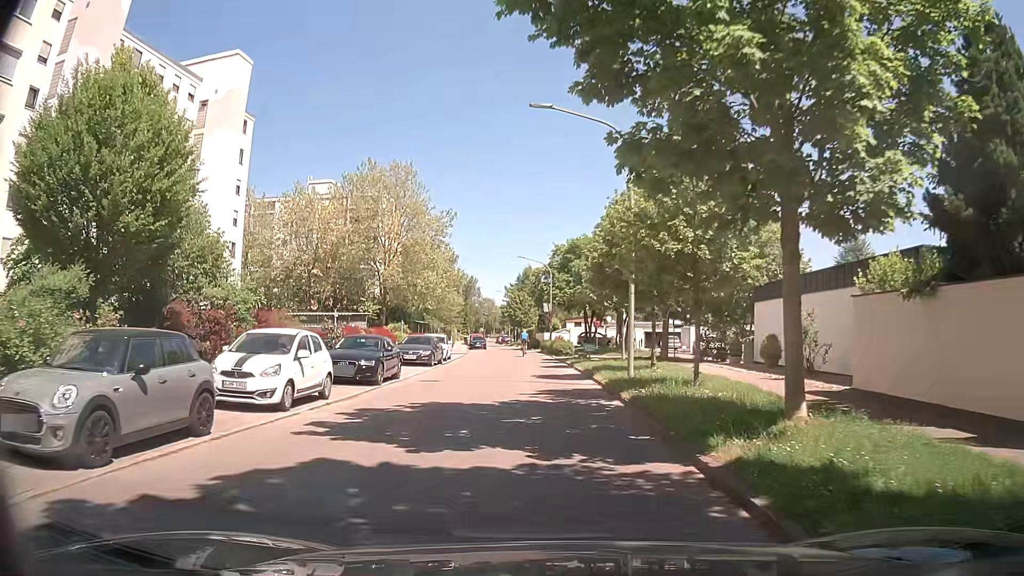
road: residential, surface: asphalt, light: Day
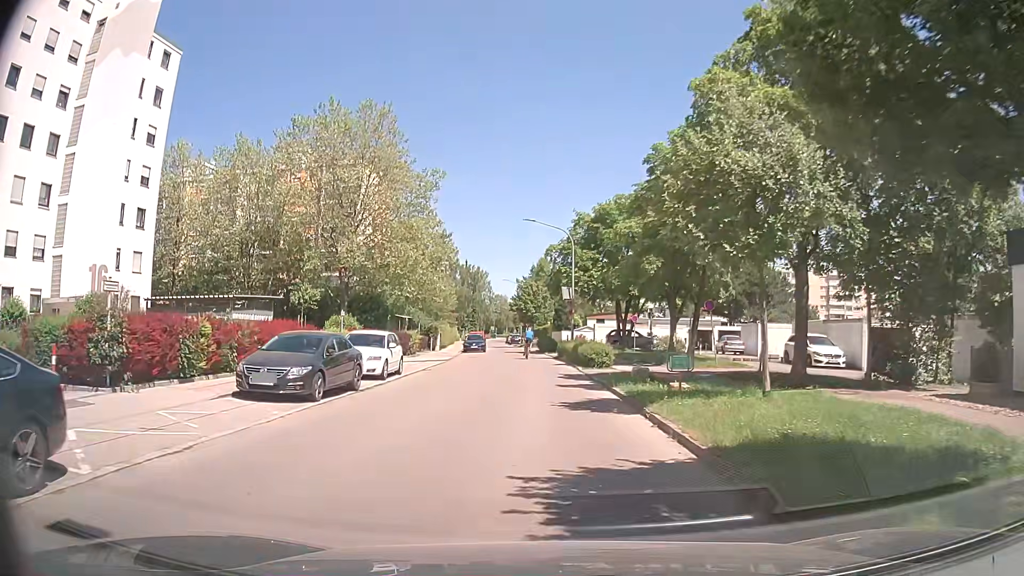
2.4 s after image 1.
(0.0, +17.4) m; -2°
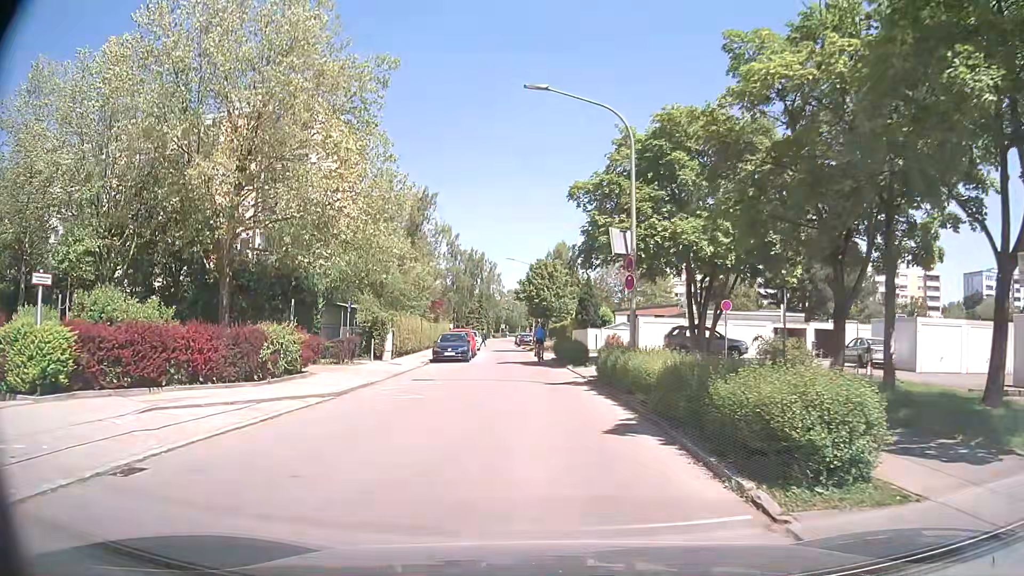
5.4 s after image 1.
(0.0, +20.9) m; 0°
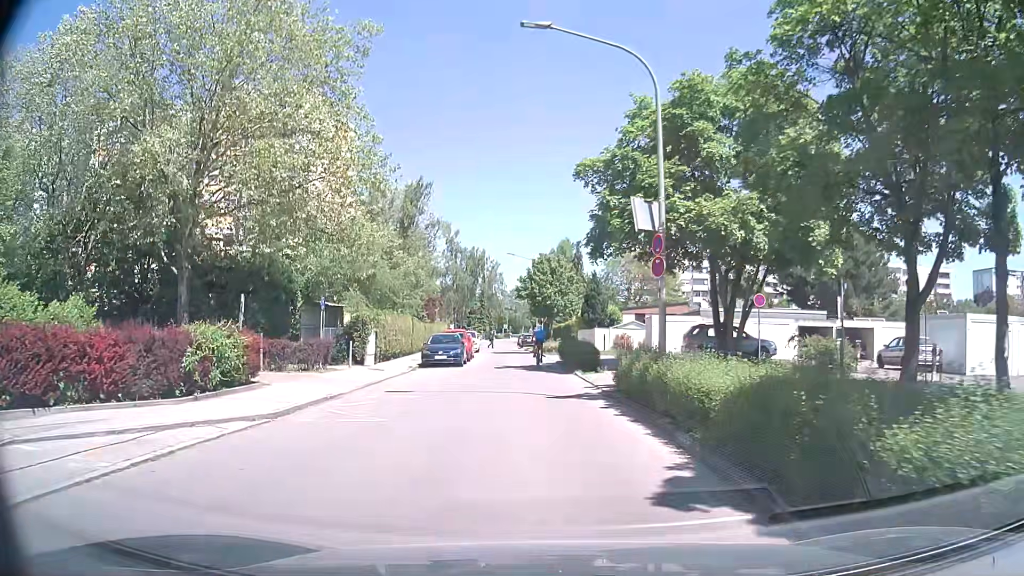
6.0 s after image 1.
(0.0, +3.9) m; -1°
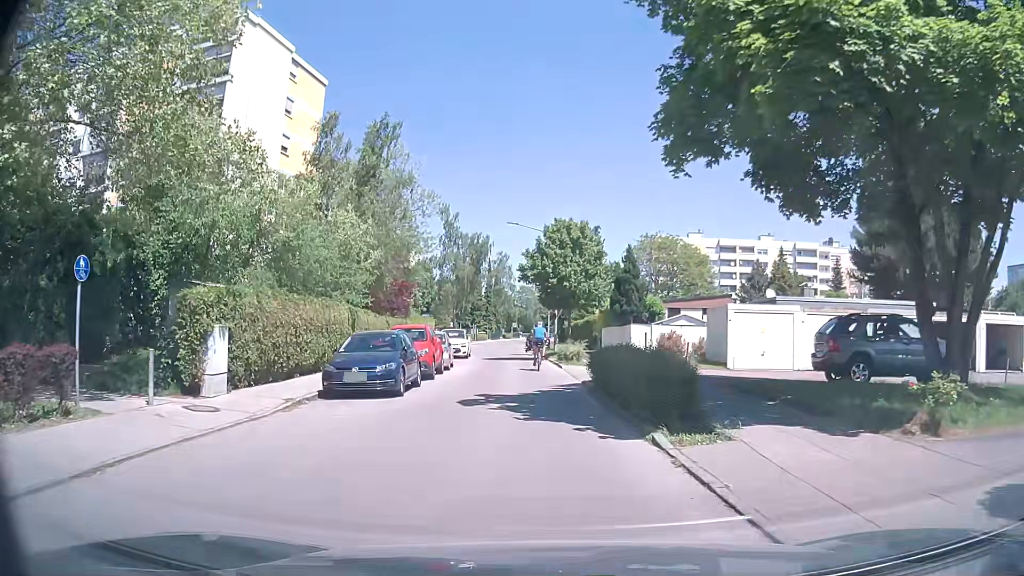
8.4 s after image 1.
(-0.1, +14.3) m; 0°
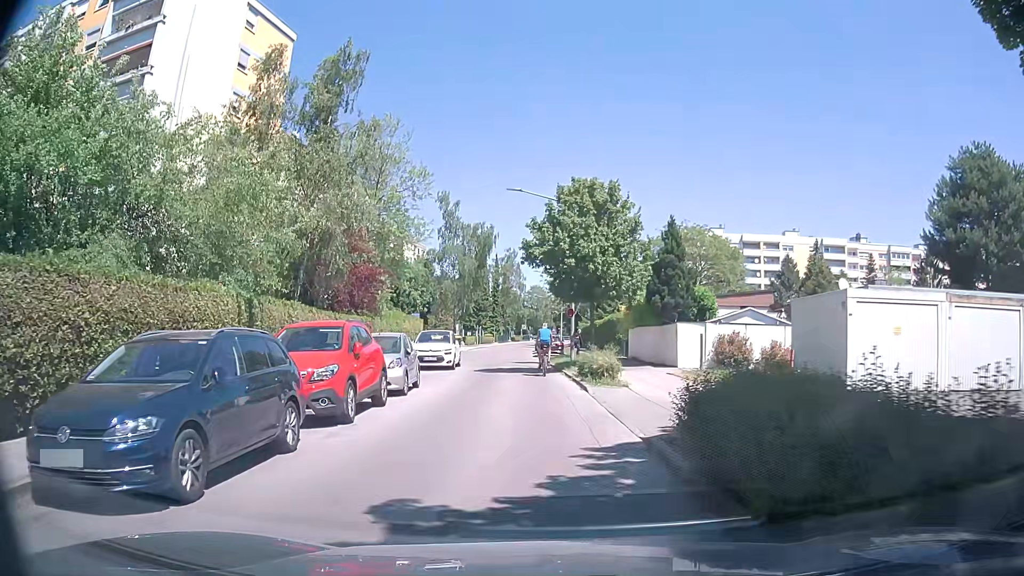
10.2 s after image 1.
(-0.2, +9.6) m; -3°
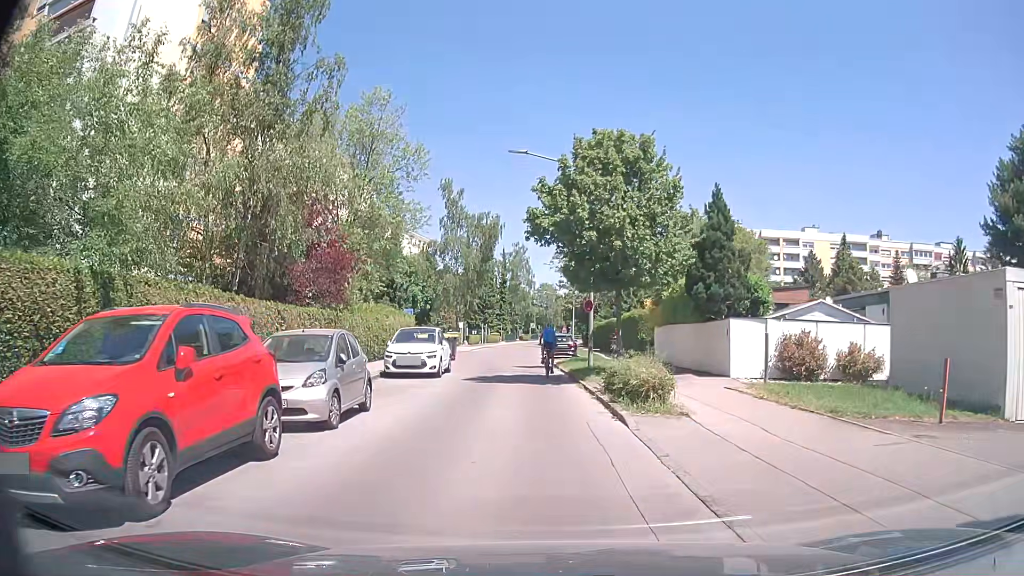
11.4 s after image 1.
(0.0, +6.0) m; -2°
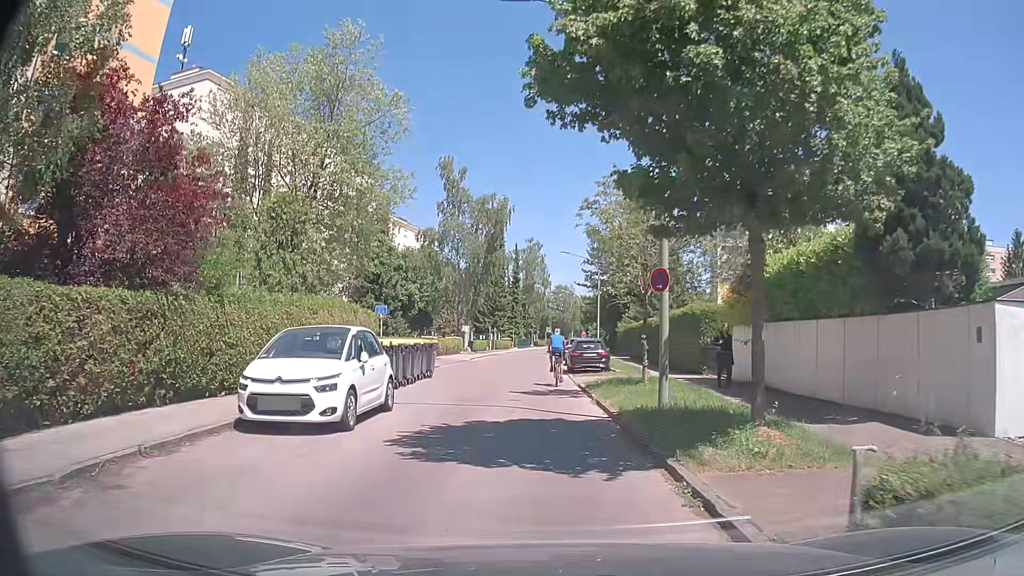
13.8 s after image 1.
(+0.2, +11.6) m; +1°
(0, +10) (0, +20) (-1, +30) (-1, +40) (-1, +50) (-1, +60) (0, +70) (0, +80) (+1, +90) (+2, +100) m
